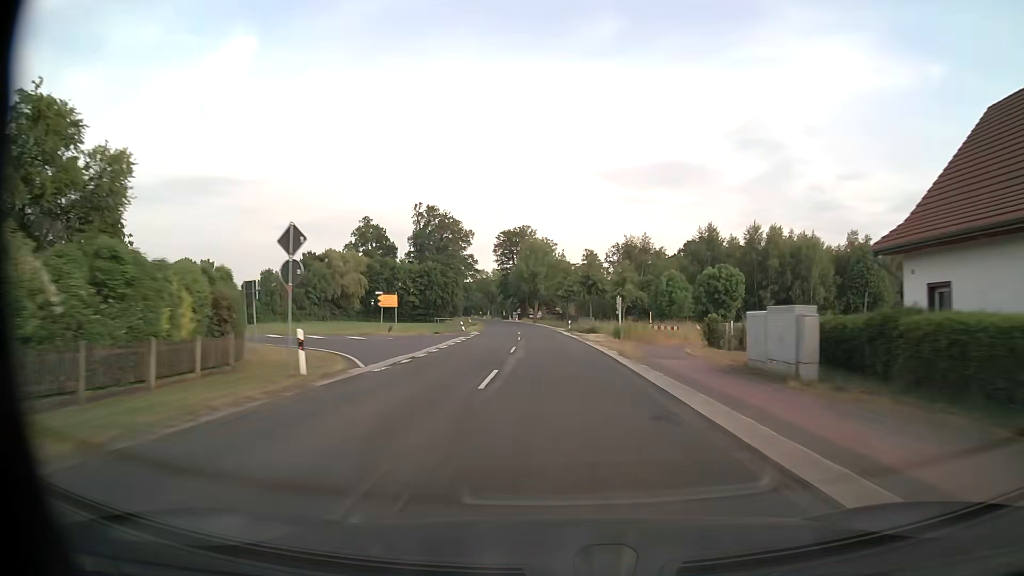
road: secondary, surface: asphalt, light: Day
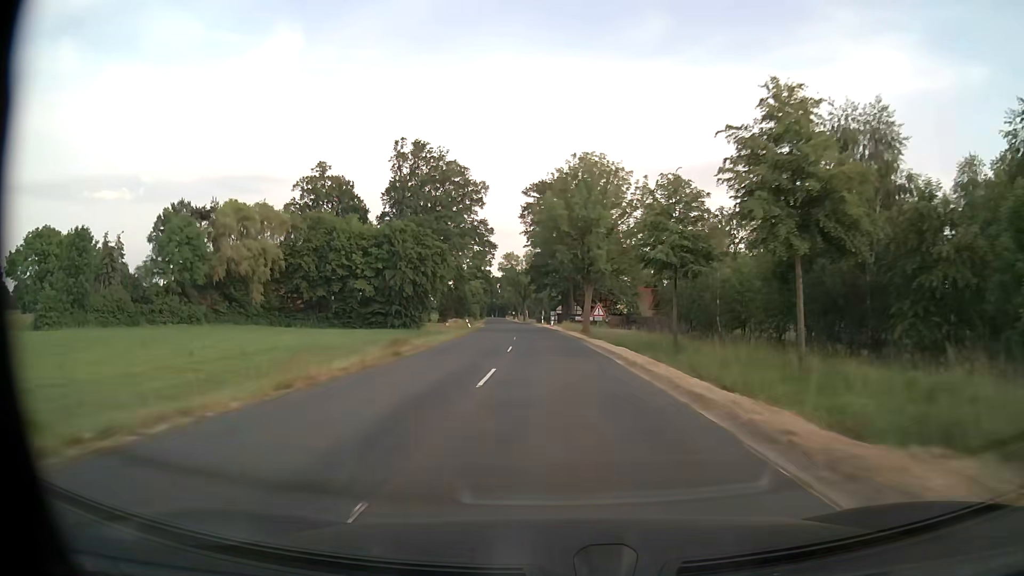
(-2.1, +60.1) m; -4°
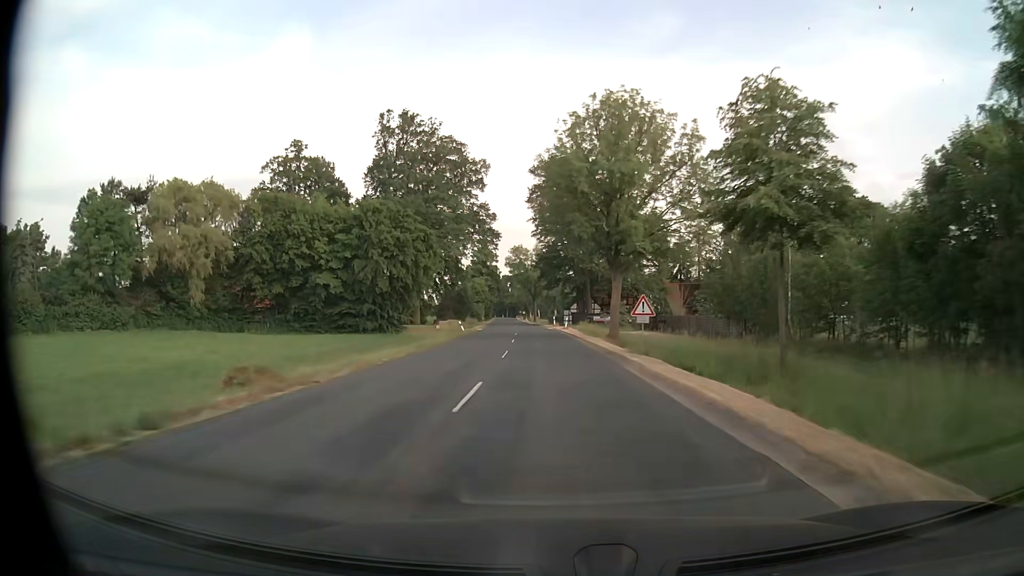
(-0.2, +15.3) m; -1°
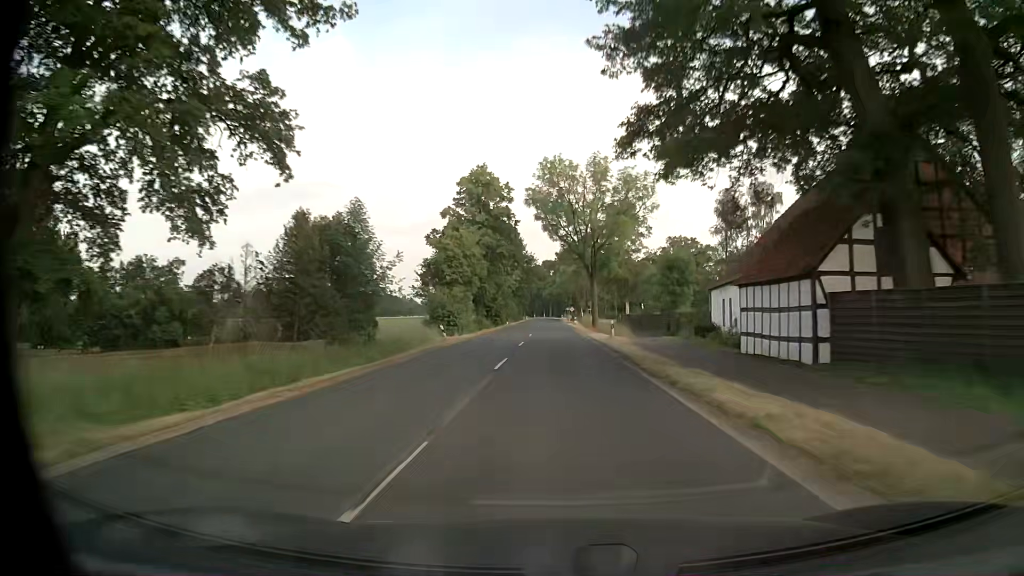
(-3.4, +77.4) m; -4°
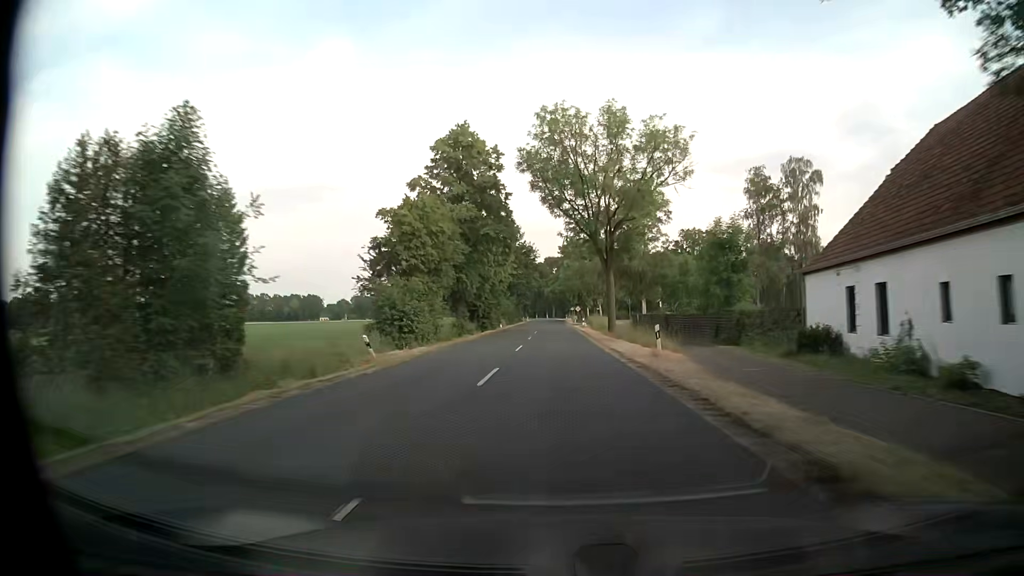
(-0.1, +15.6) m; -1°
(0, +10) (0, +20) (0, +30) (0, +40) (0, +50) (0, +60) (0, +70) (0, +80) (0, +90) (0, +100) m
